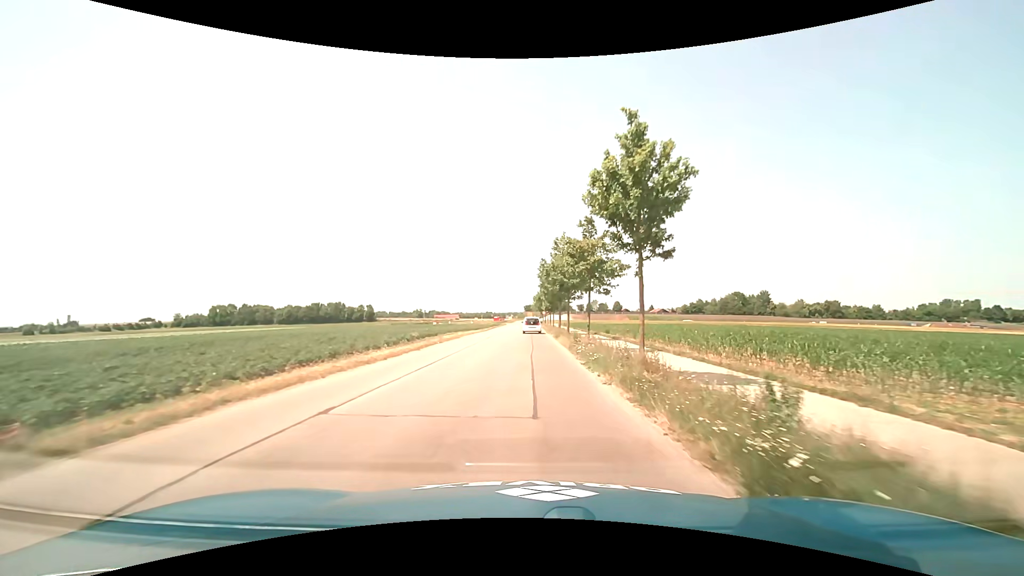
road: tertiary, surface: asphalt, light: Day
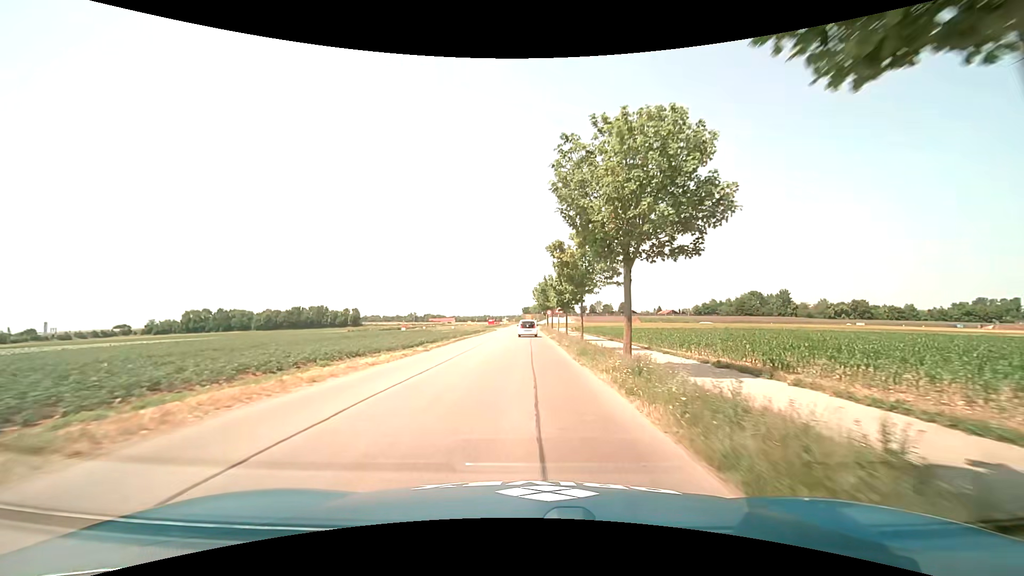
(0.0, +30.9) m; 0°
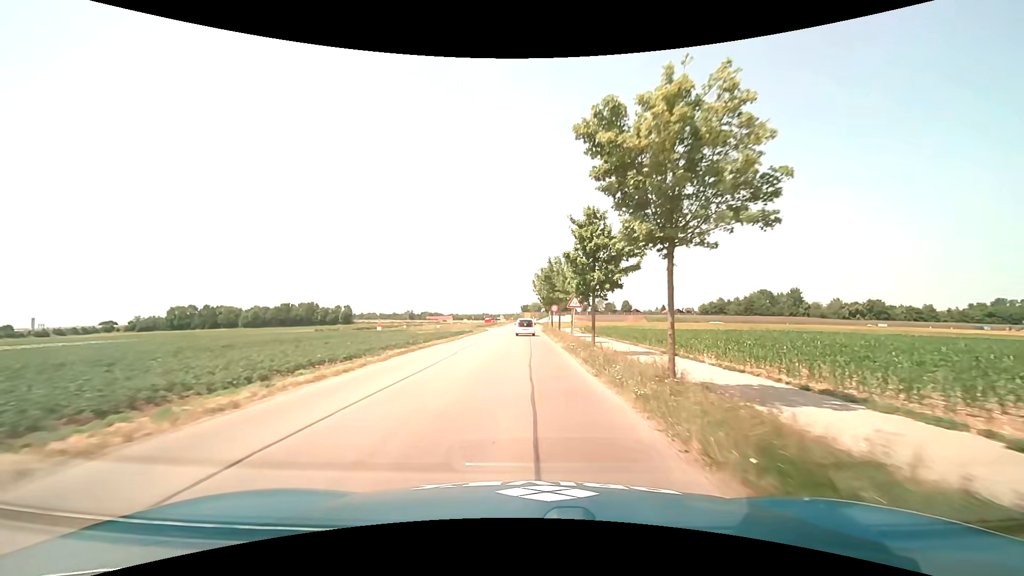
(0.0, +15.4) m; 0°
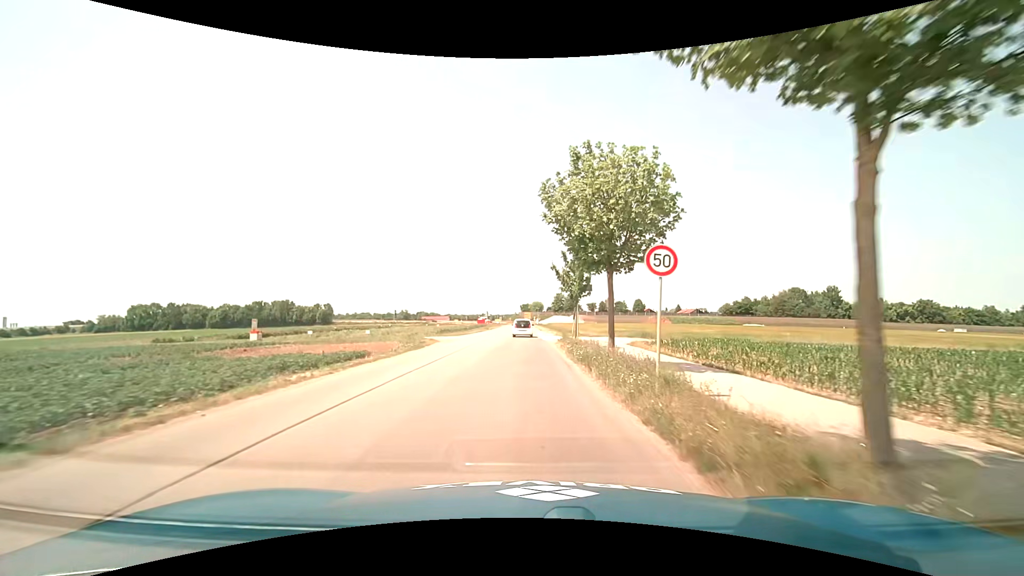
(+0.1, +38.2) m; 0°
(0, +10) (0, +20) (0, +30) (0, +40) (0, +50) (-1, +60) (-1, +70) (0, +80) (0, +90) (0, +100) m
